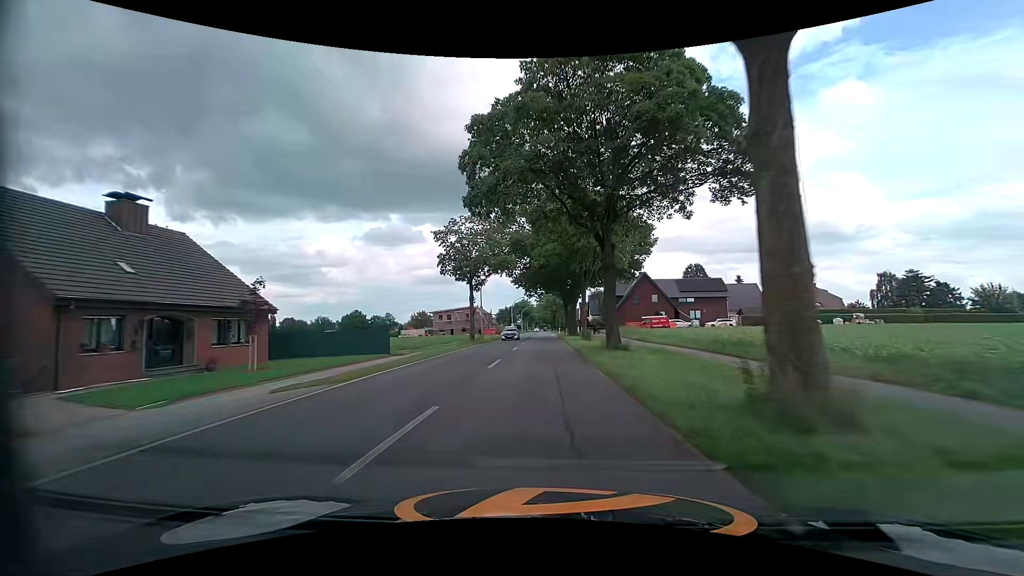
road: tertiary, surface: asphalt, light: Day
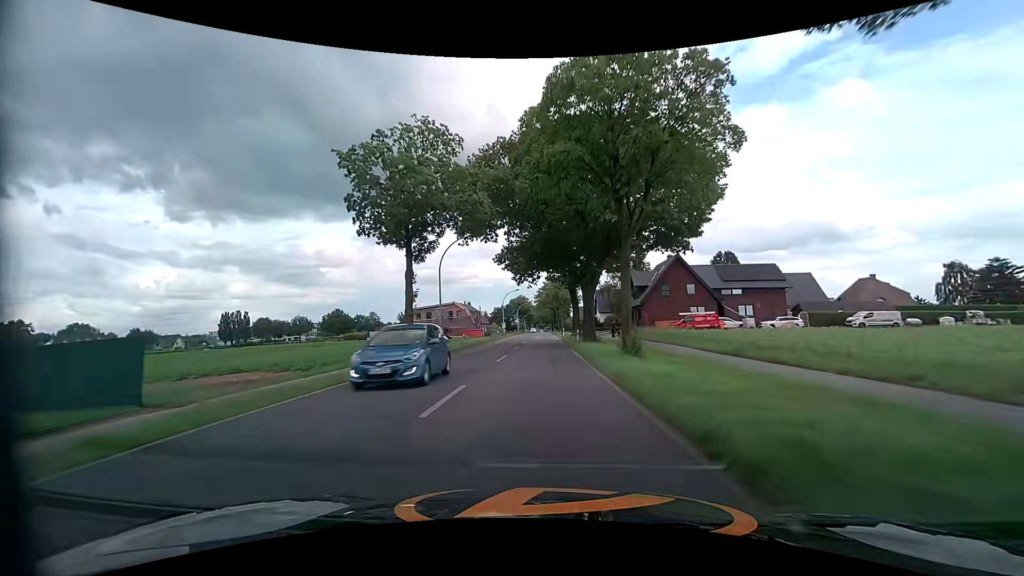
(+0.1, +20.8) m; 0°
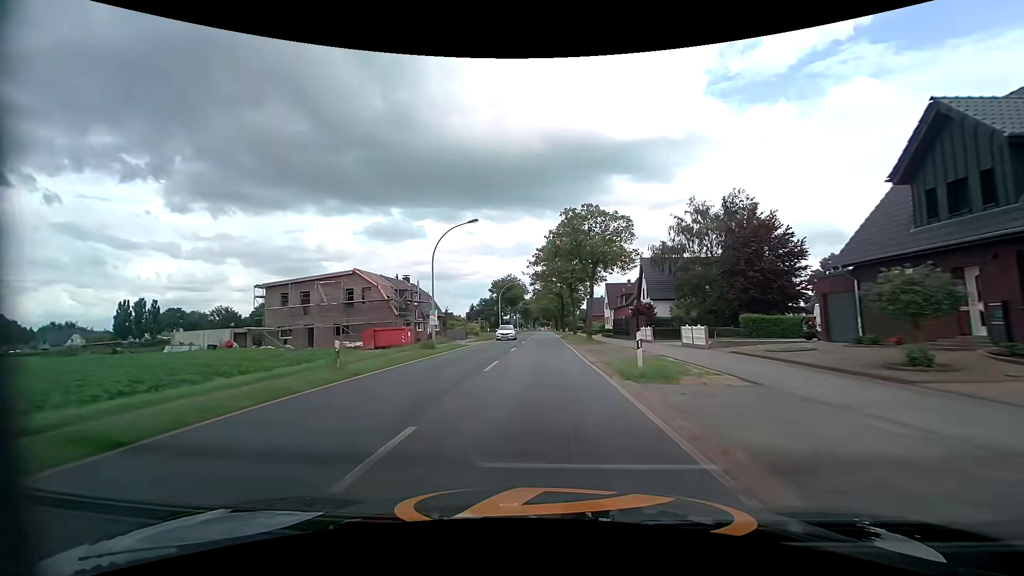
(-0.1, +52.1) m; -1°
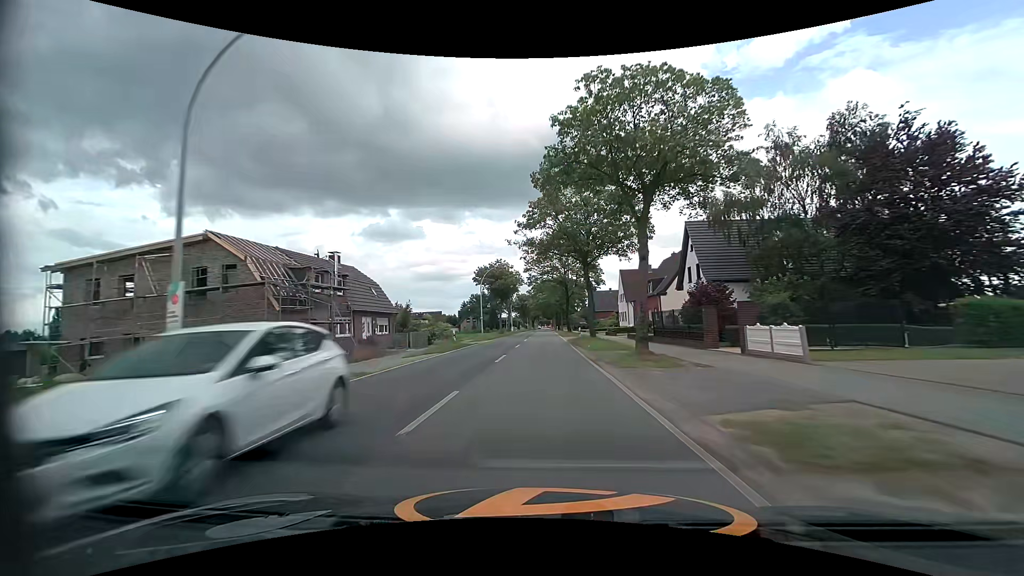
(+0.4, +20.4) m; +1°
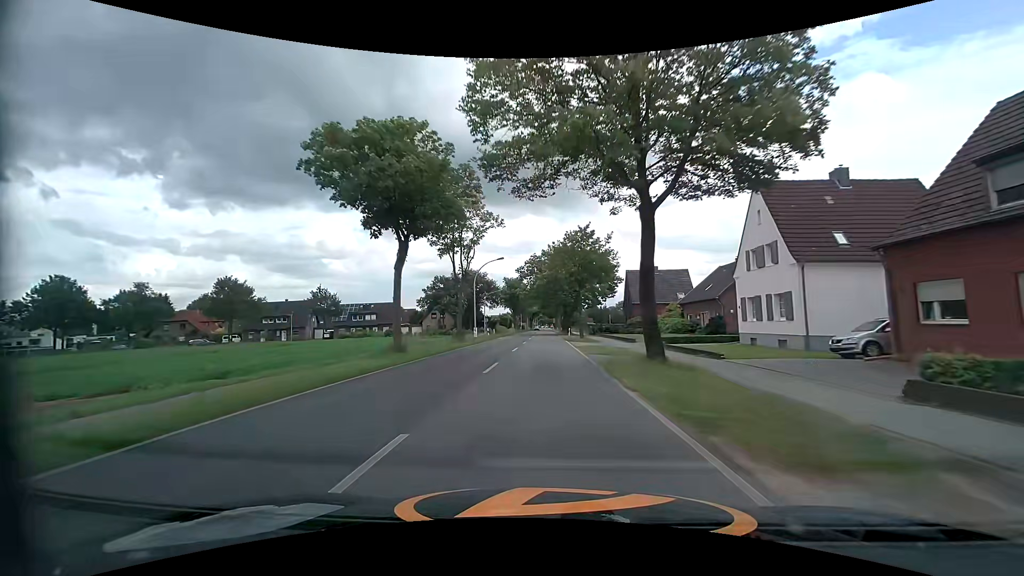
(-0.1, +51.3) m; 0°
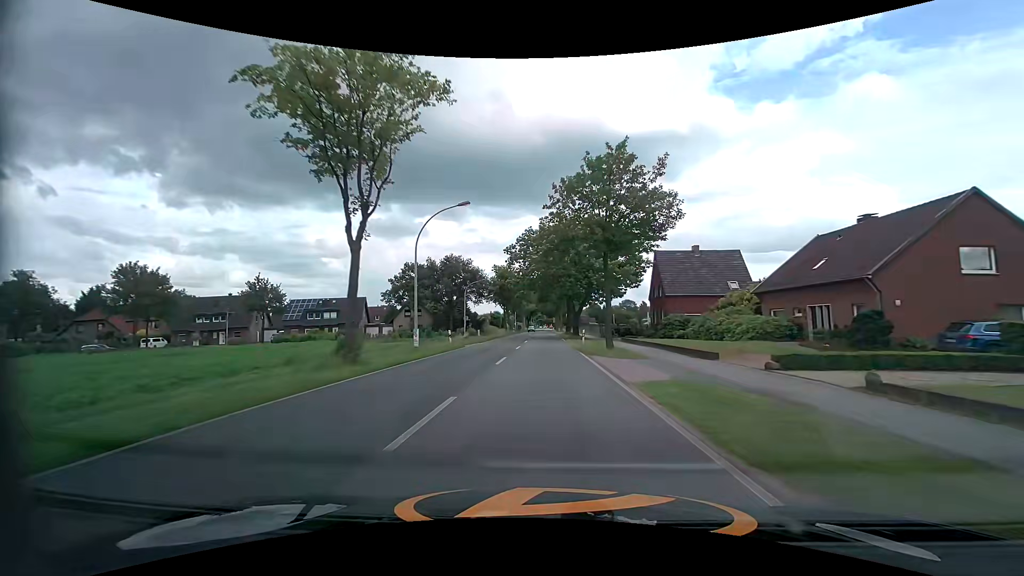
(0.0, +20.7) m; 0°
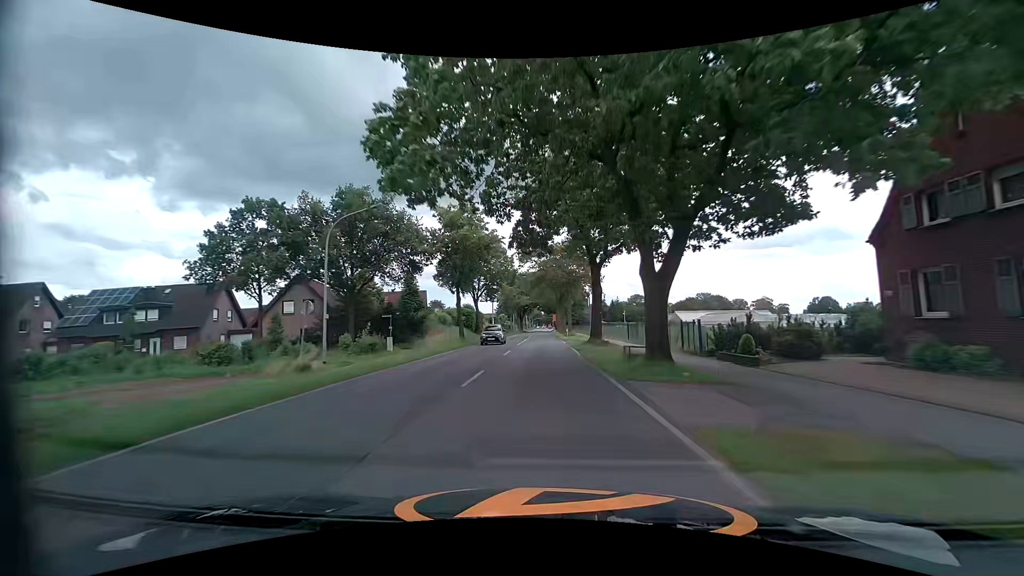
(0.0, +41.8) m; 0°
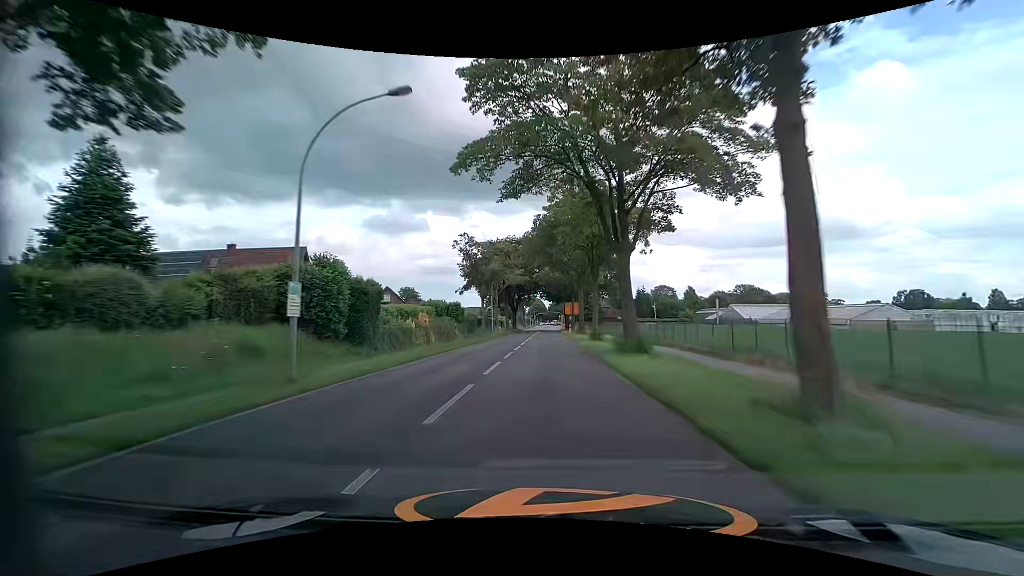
(-0.4, +52.1) m; -1°
